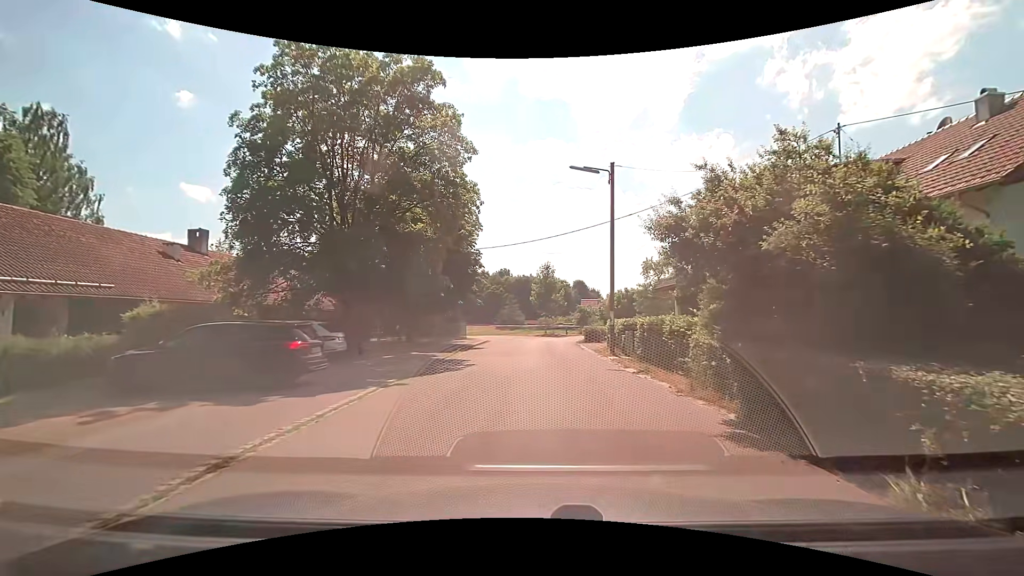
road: residential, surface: asphalt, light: Day
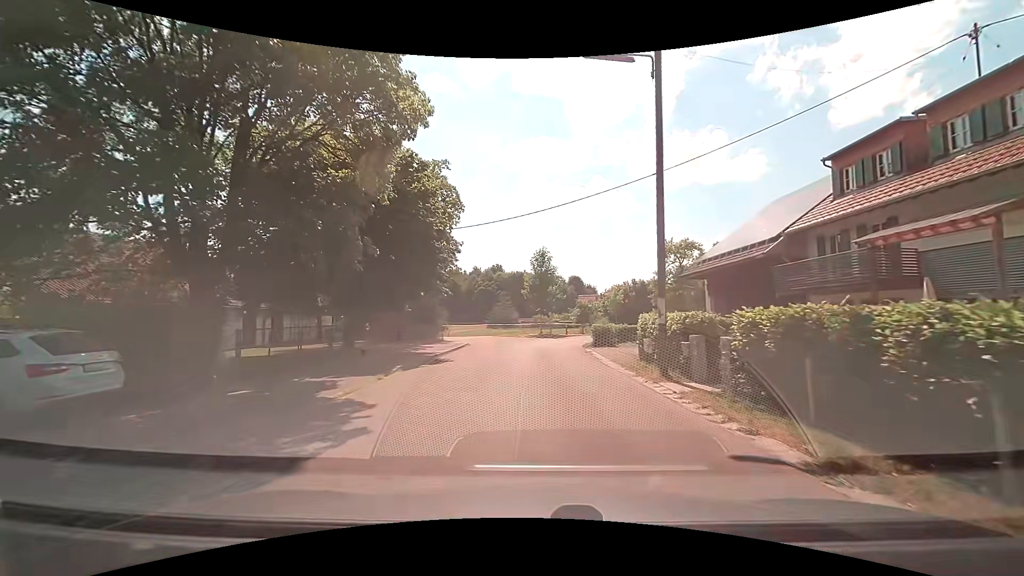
(-0.2, +9.9) m; -1°
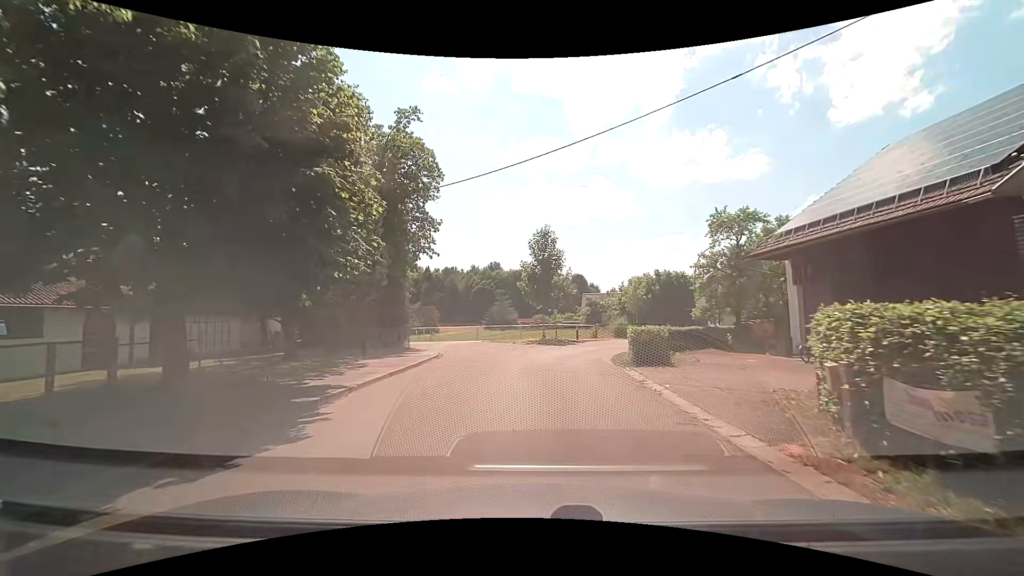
(+0.1, +11.1) m; +1°
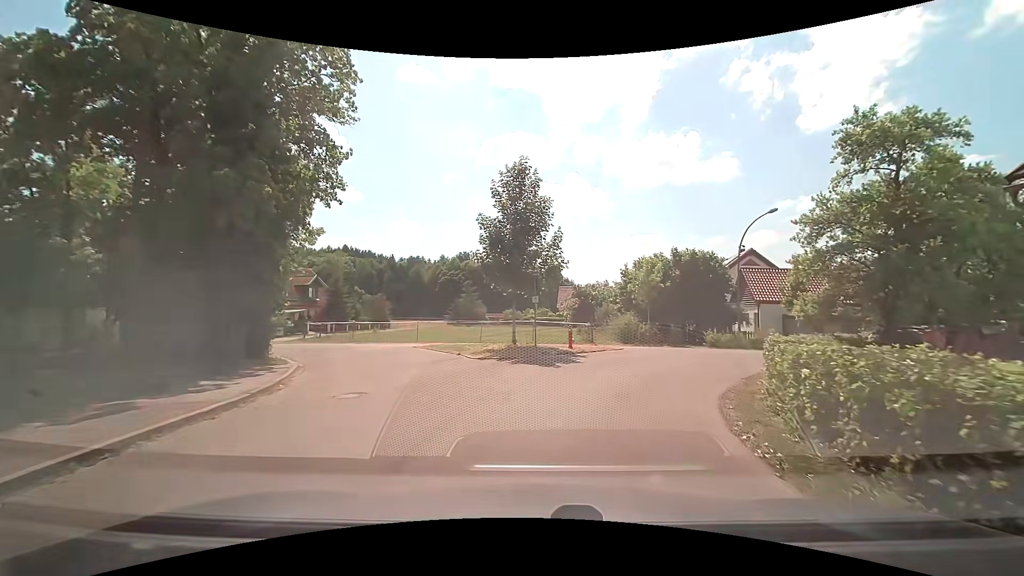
(0.0, +14.5) m; +2°
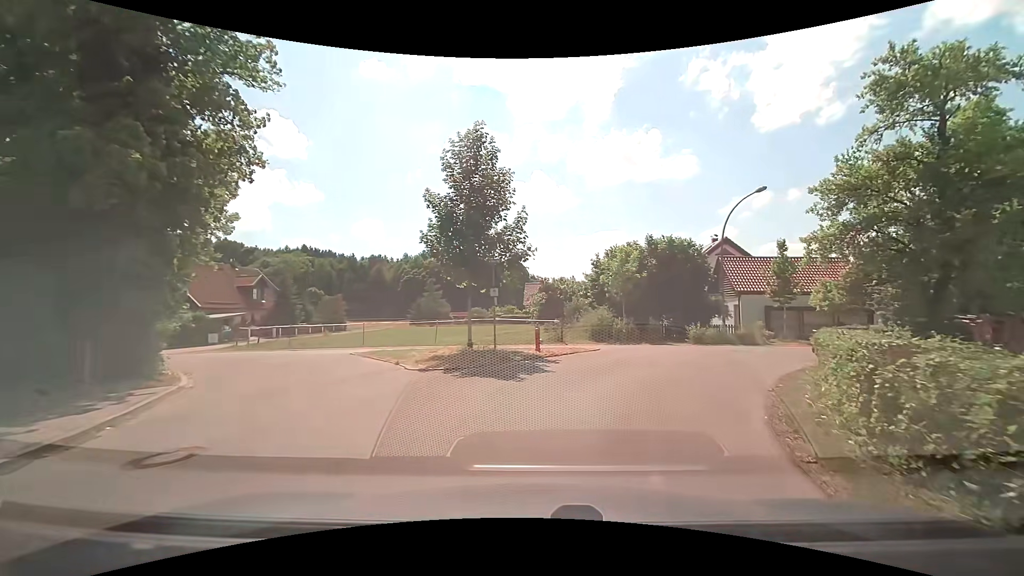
(+0.2, +3.7) m; +4°
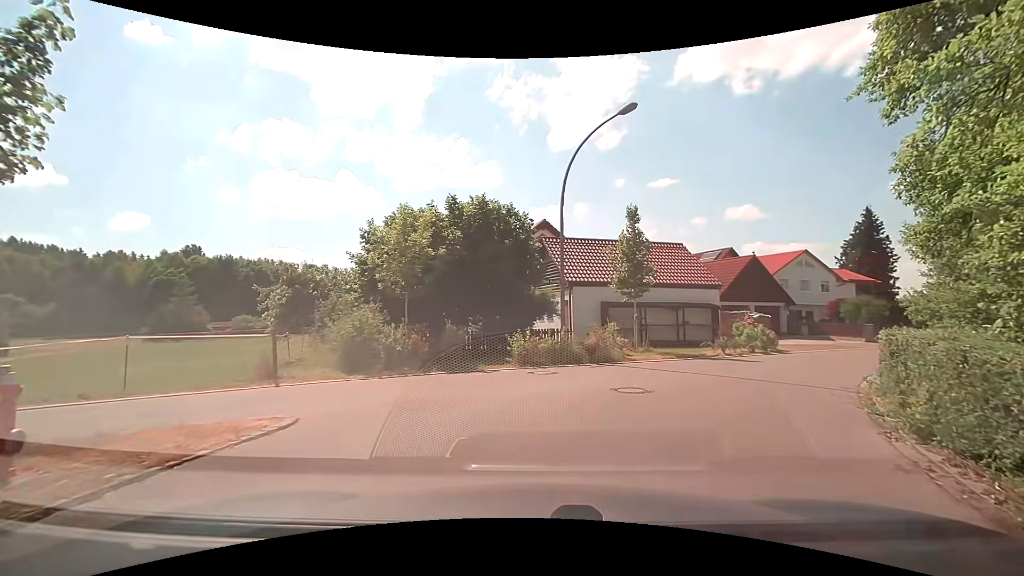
(+2.1, +11.4) m; +22°
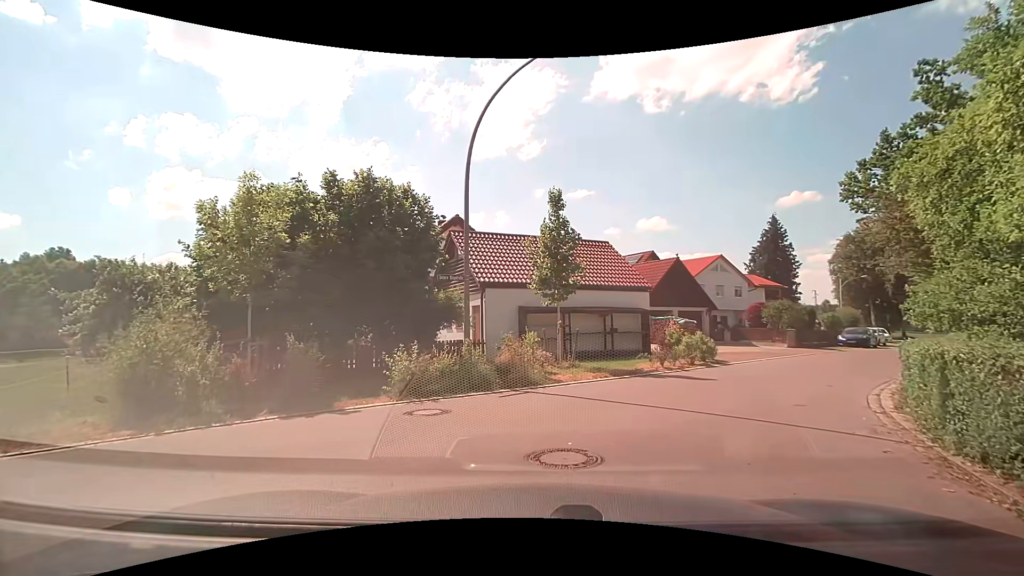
(+0.3, +3.9) m; +11°
